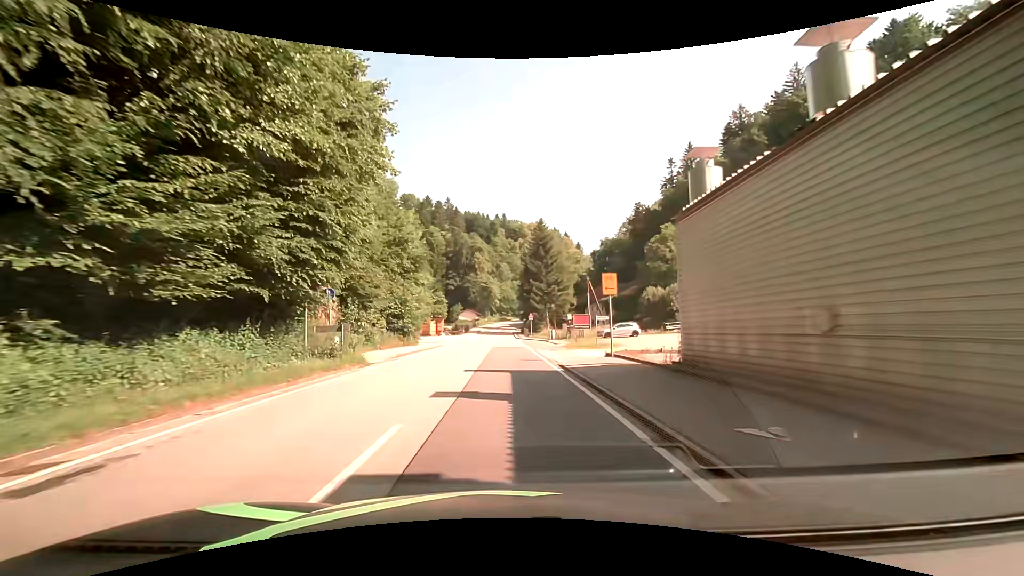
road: secondary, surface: asphalt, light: Day
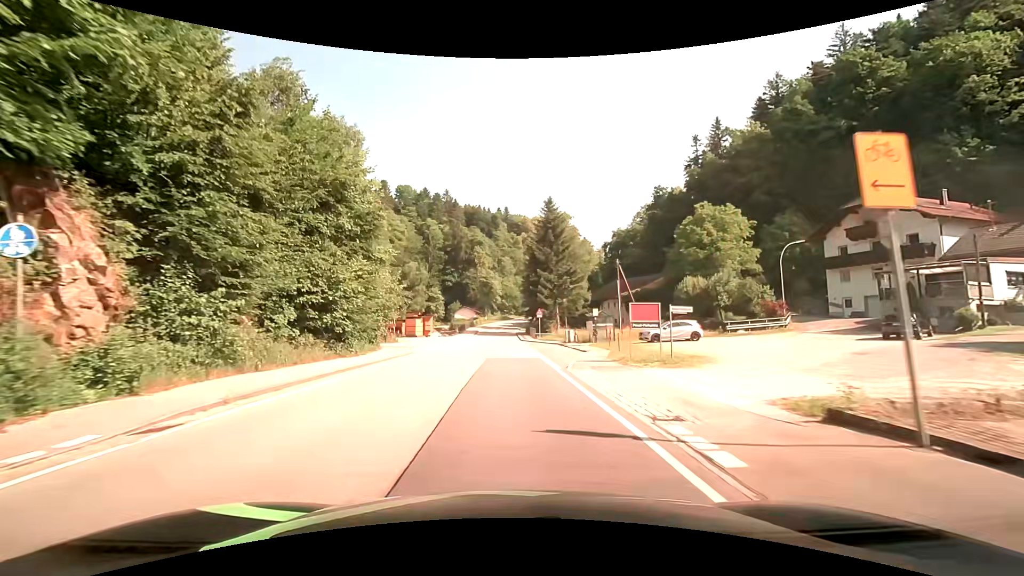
(-0.1, +15.4) m; -1°
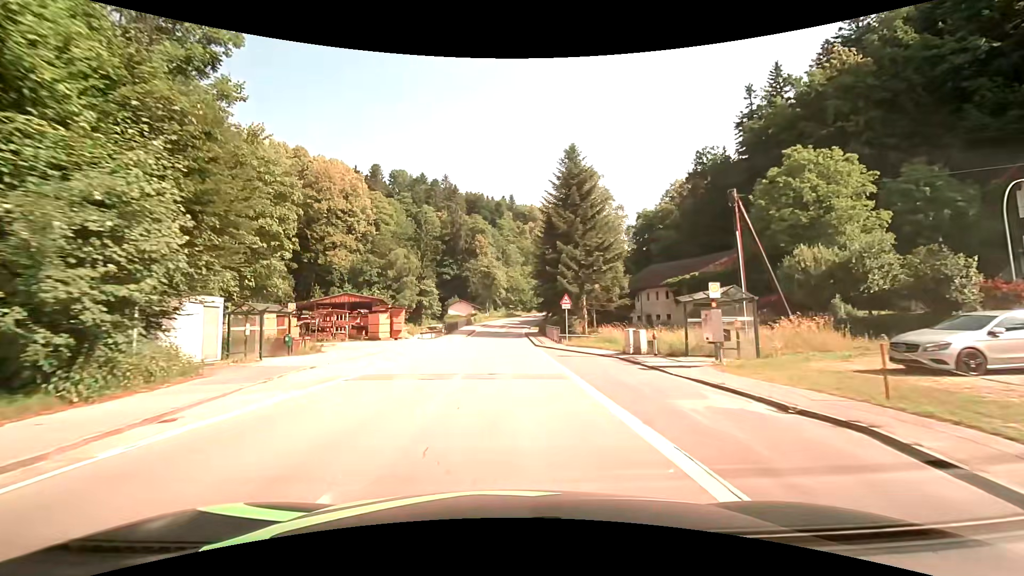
(0.0, +22.9) m; 0°
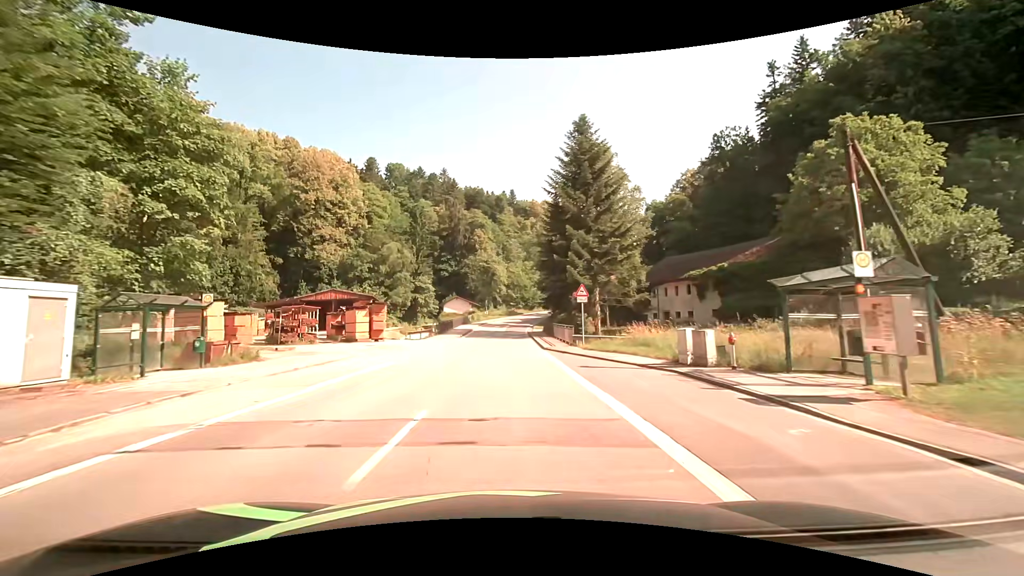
(0.0, +7.6) m; 0°
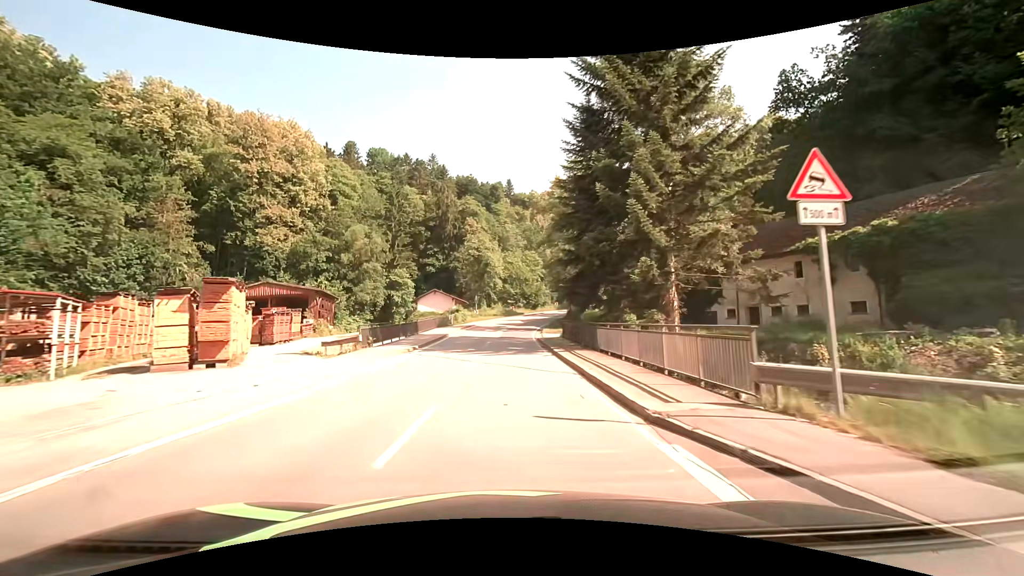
(+0.1, +22.9) m; +1°
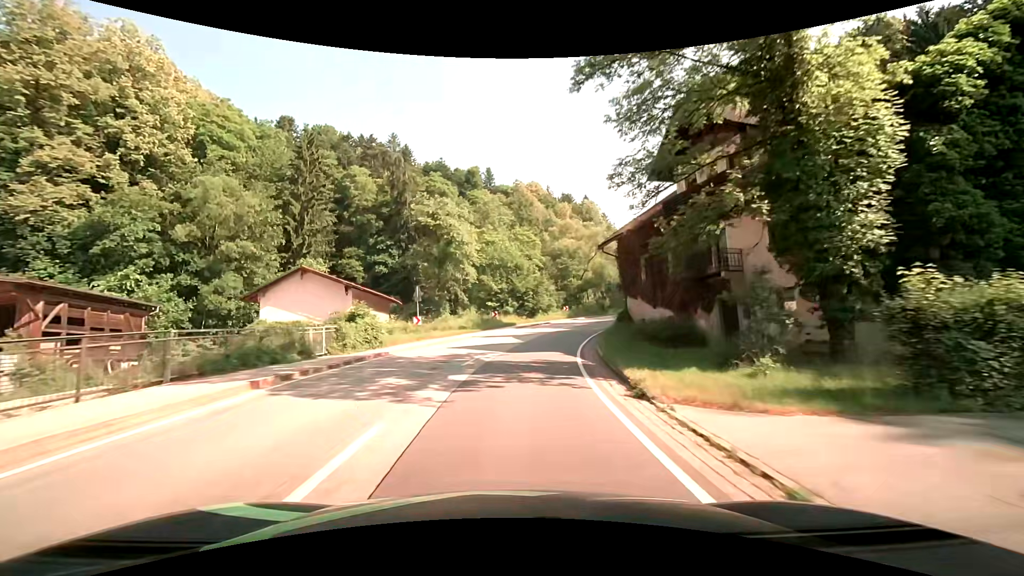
(+0.3, +37.7) m; +2°
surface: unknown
(0, +10) (+1, +20) (+3, +30) (+5, +39) (+9, +49) (+15, +57) (+21, +65) (+28, +72) (+36, +78) (+44, +84) m
